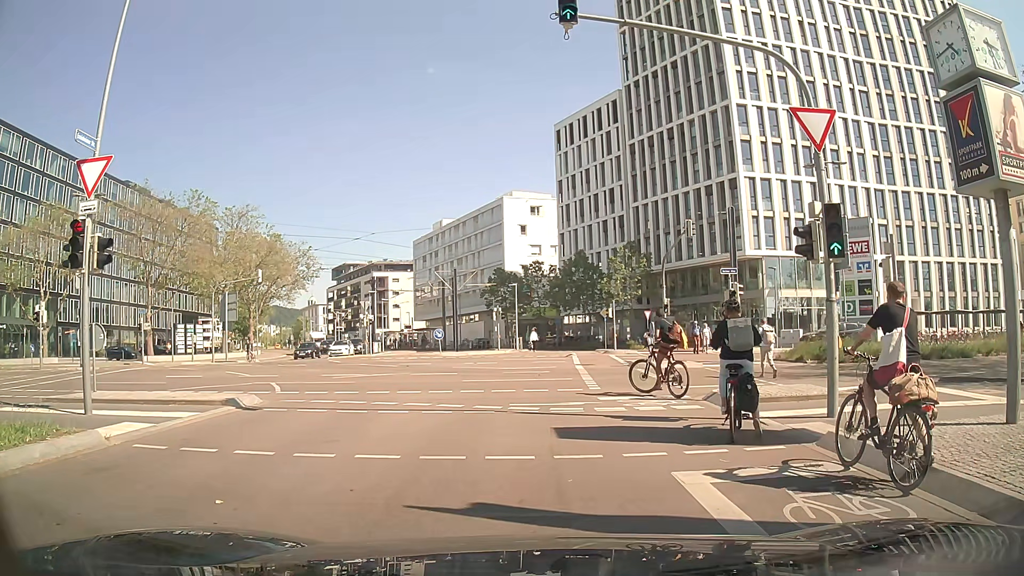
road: residential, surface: asphalt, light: Day
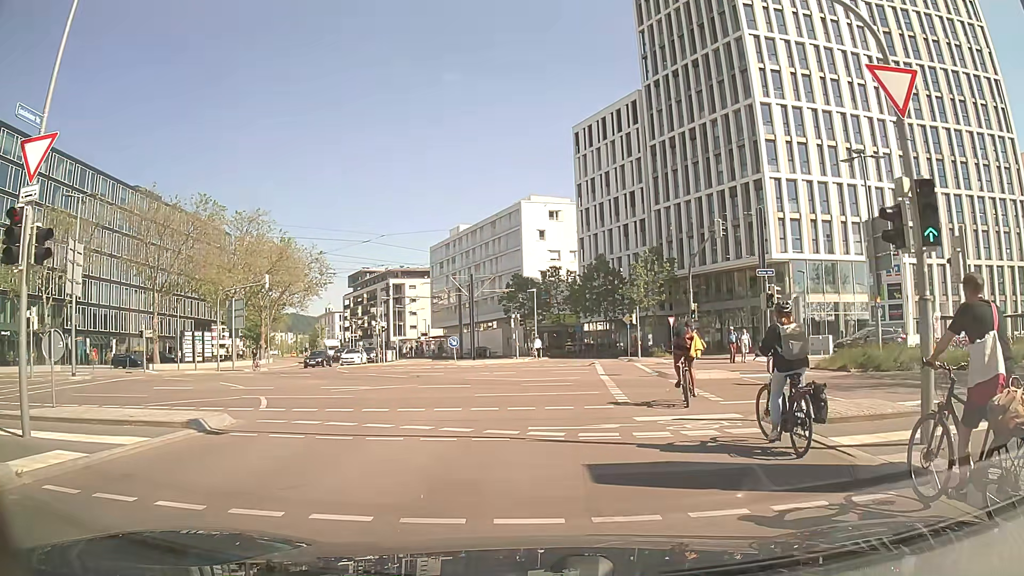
(-0.1, +2.5) m; -3°
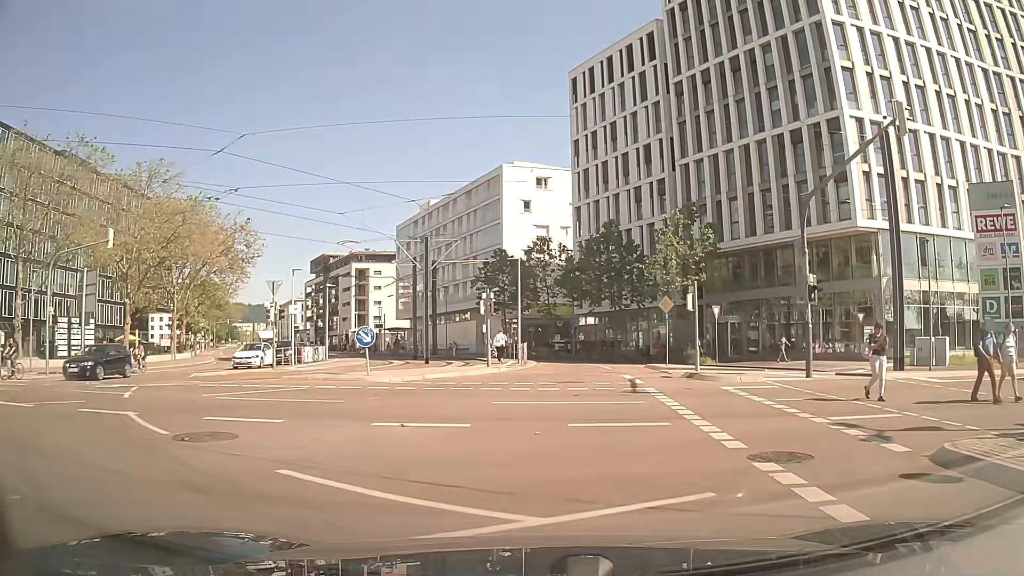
(-1.0, +18.8) m; -1°
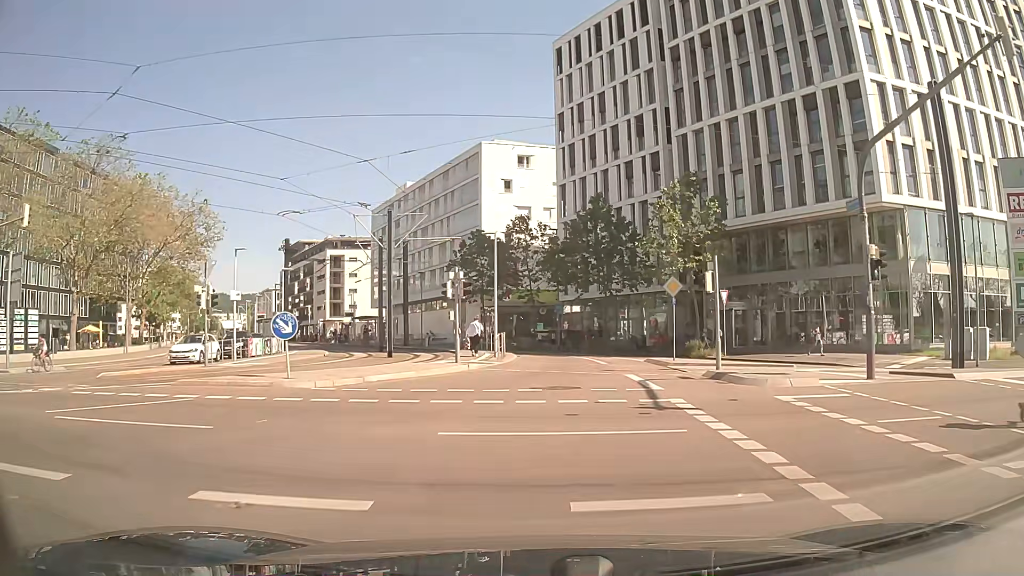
(0.0, +5.3) m; +1°
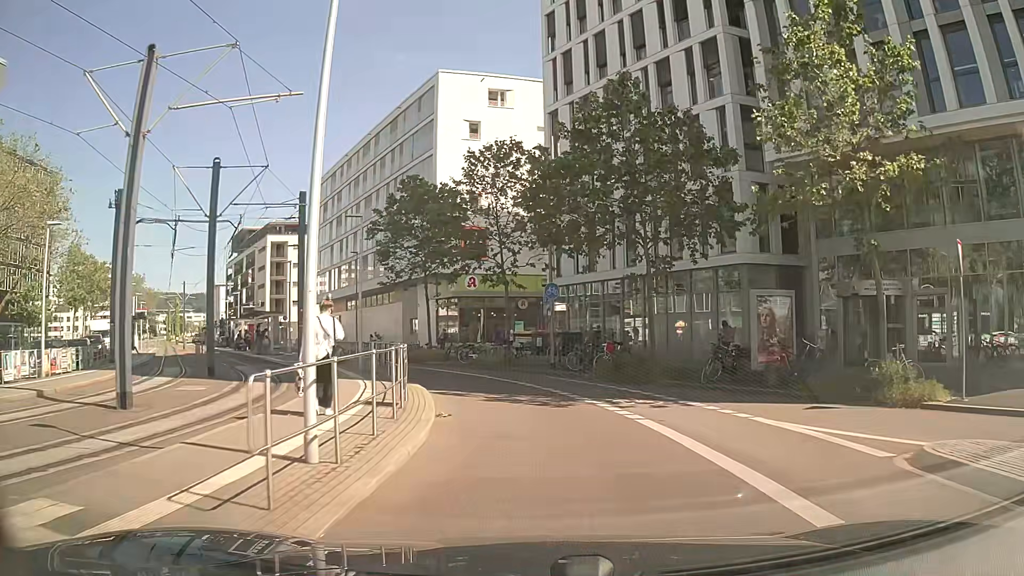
(+0.3, +21.4) m; +1°
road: secondary
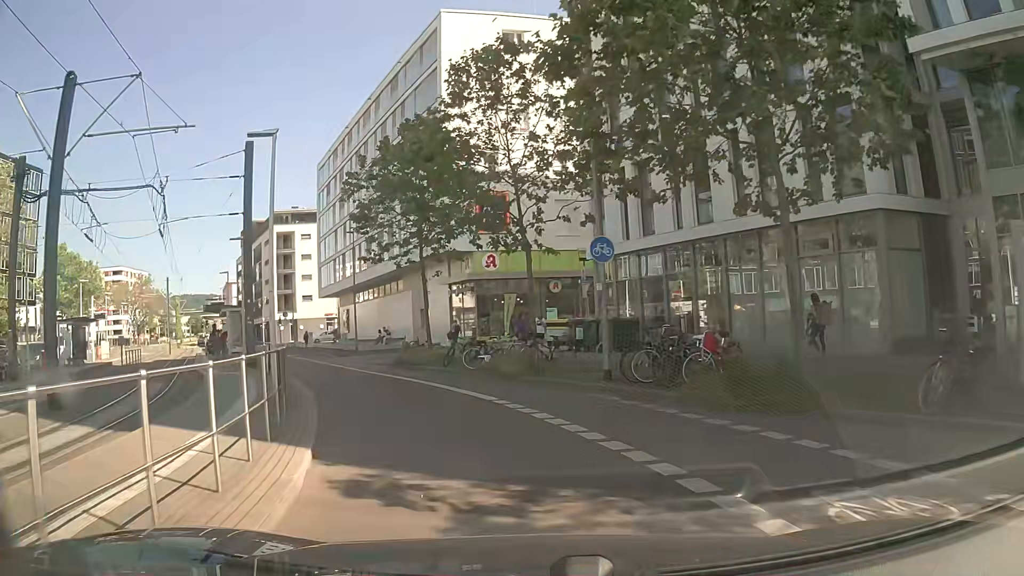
(0.0, +9.7) m; -1°
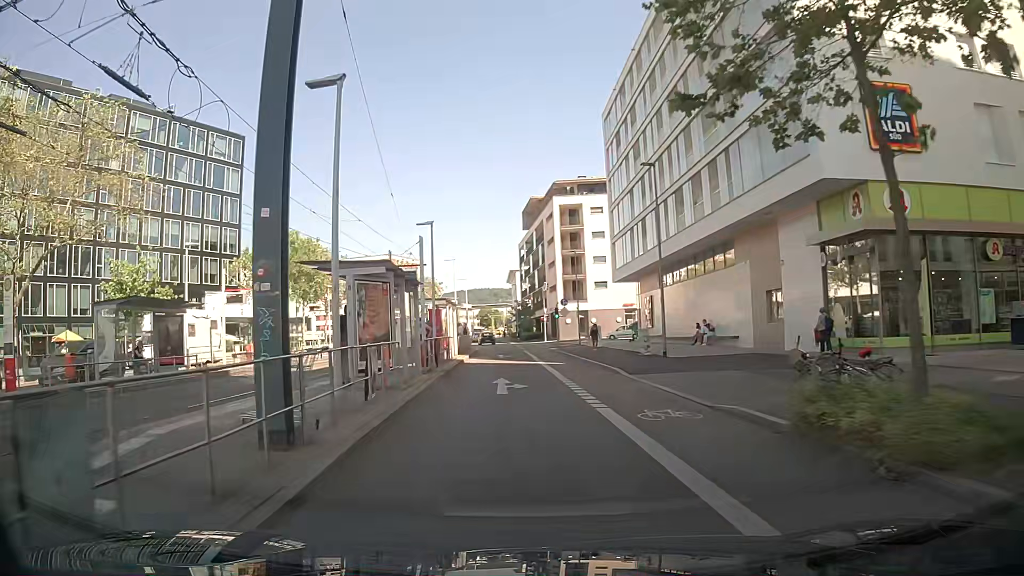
(-4.6, +18.1) m; -25°
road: secondary_link
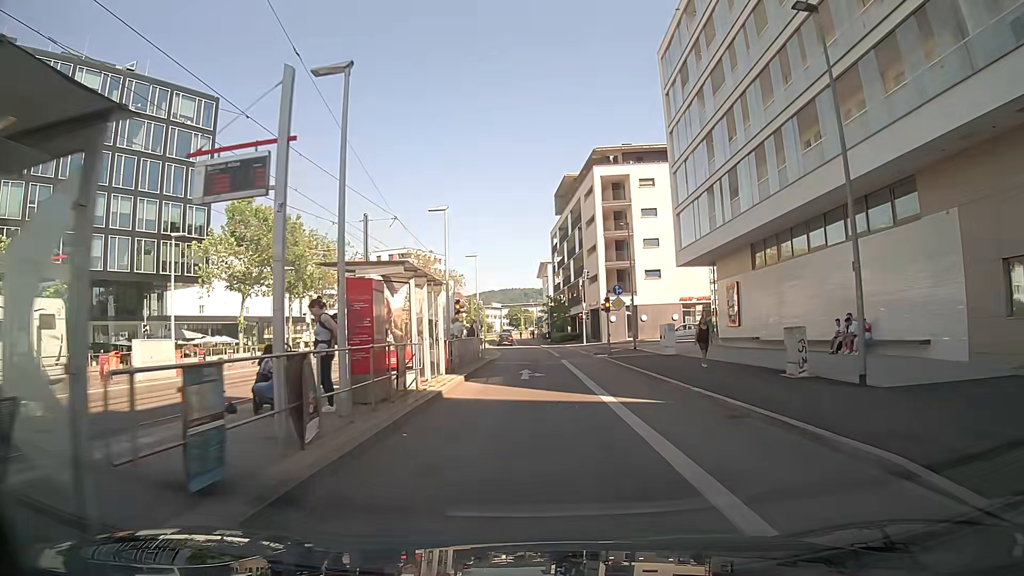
(-0.8, +15.4) m; -5°
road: secondary
(0, +10) (0, +20) (0, +30) (0, +40) (0, +50) (-1, +60) (-2, +70) (-2, +80) (-3, +90) (-3, +100) m
